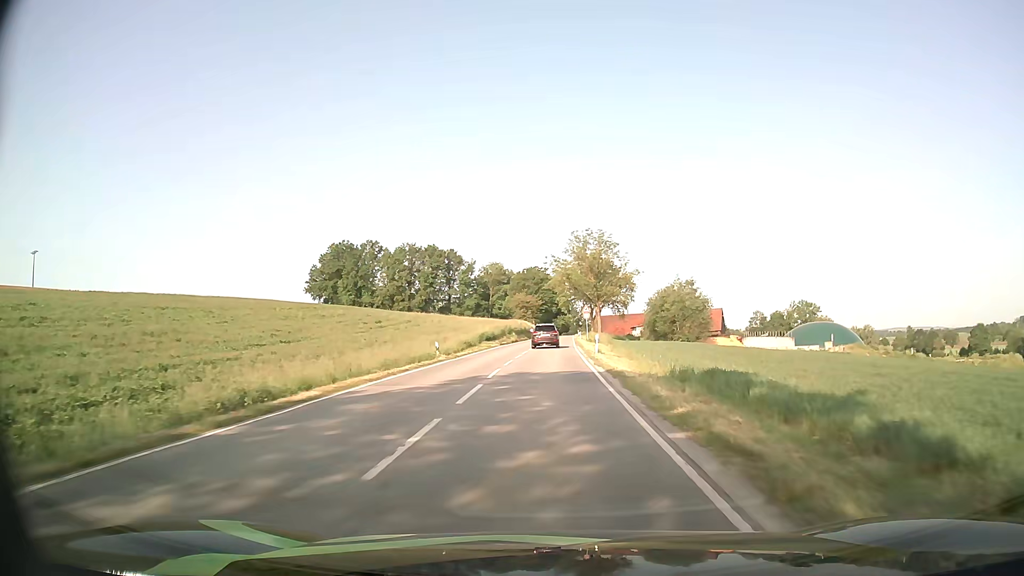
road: secondary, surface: asphalt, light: Day
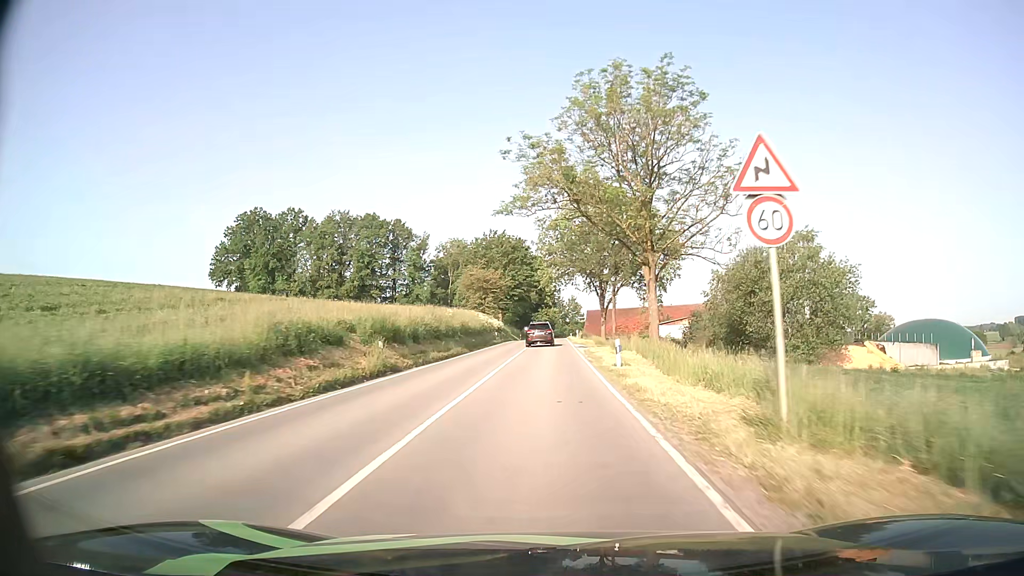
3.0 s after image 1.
(+0.6, +56.3) m; +2°
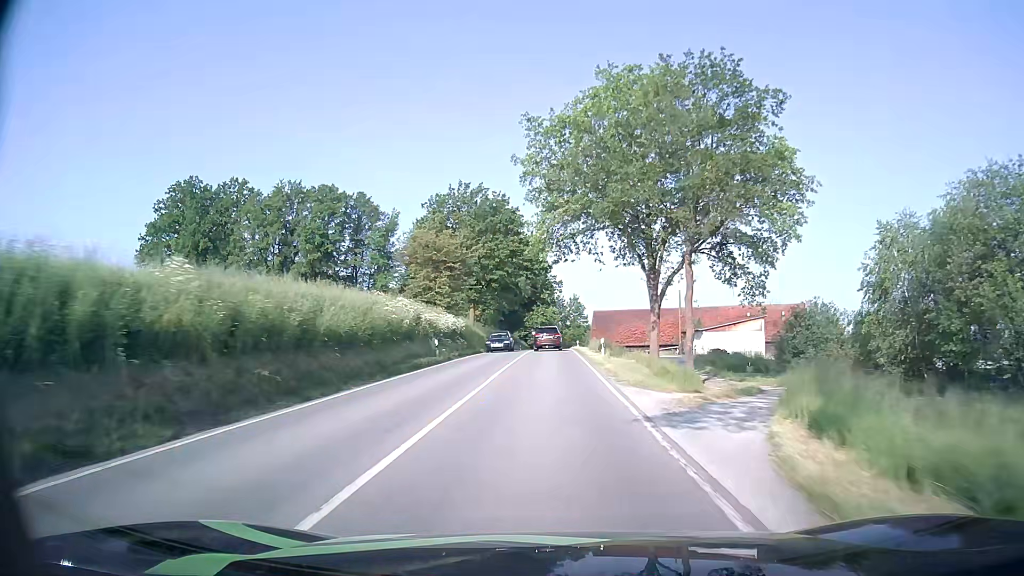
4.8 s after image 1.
(0.0, +32.9) m; 0°
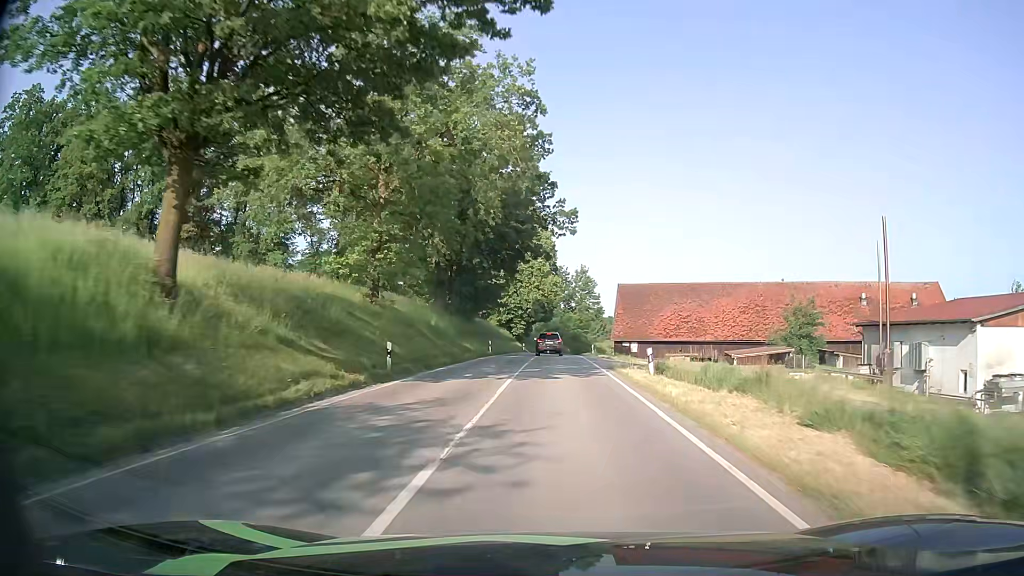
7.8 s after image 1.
(-0.2, +51.0) m; 0°
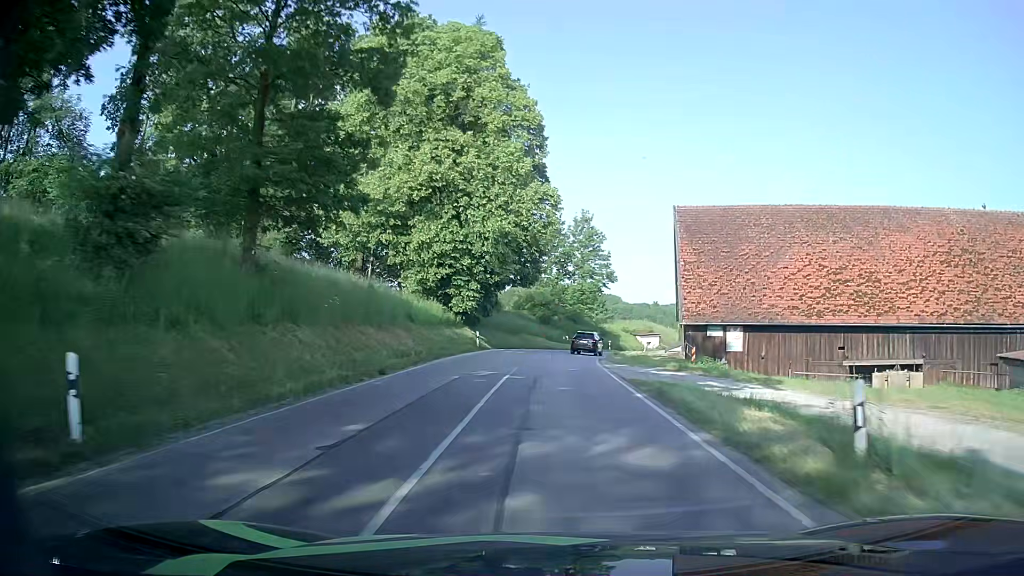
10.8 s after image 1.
(+0.4, +46.3) m; +1°
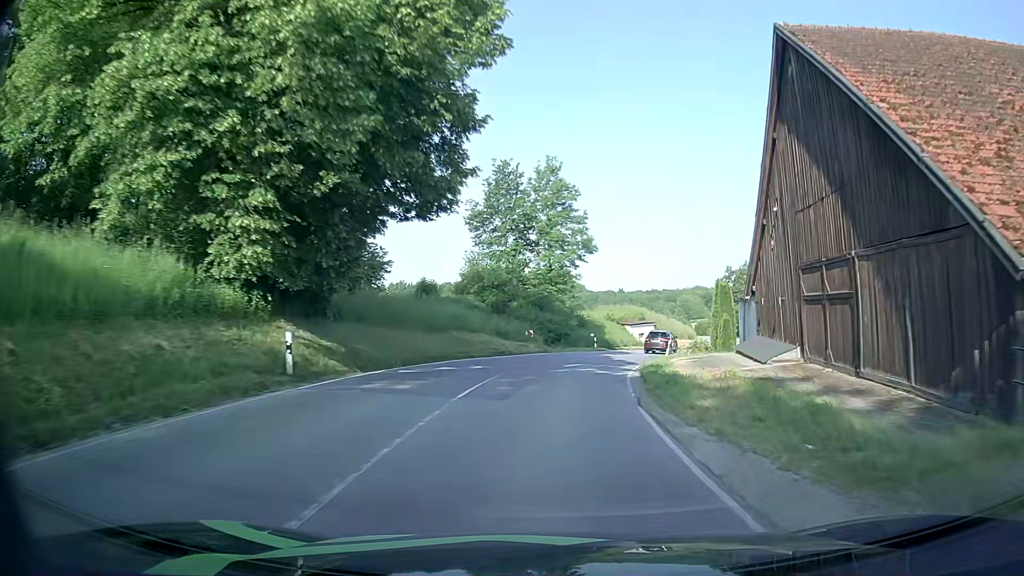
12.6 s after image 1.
(+0.5, +26.2) m; +3°
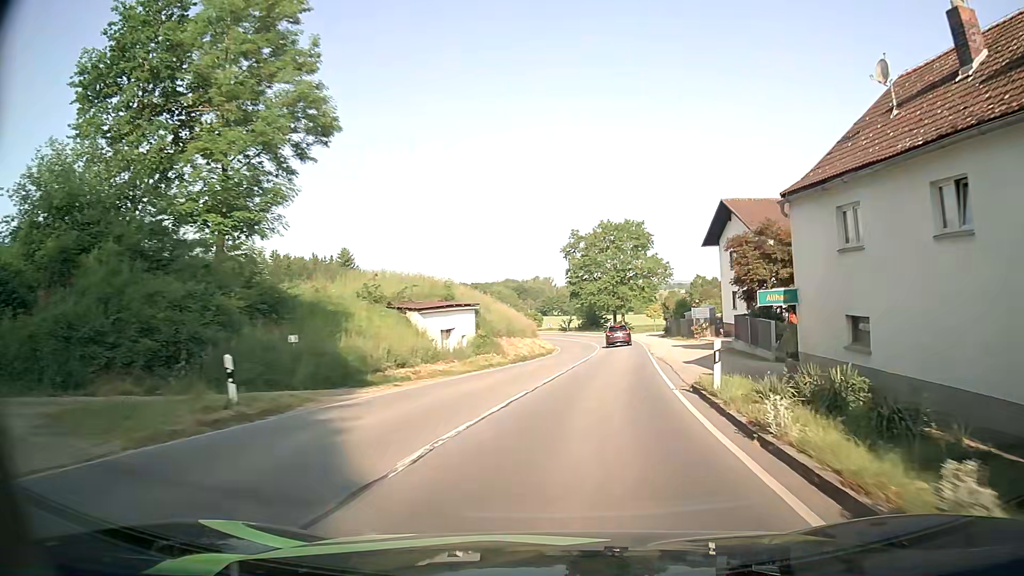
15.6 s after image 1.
(+5.5, +42.0) m; +16°
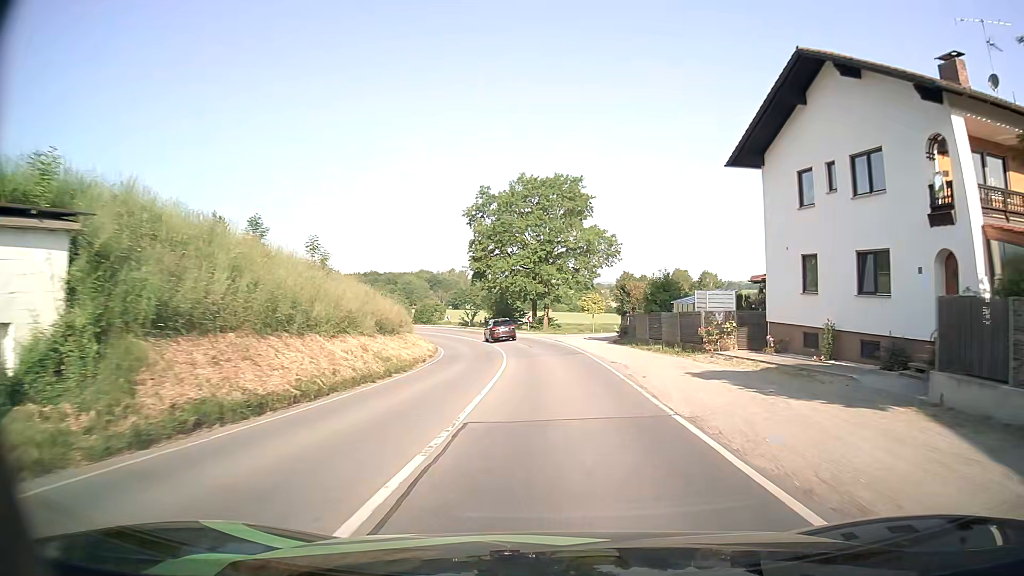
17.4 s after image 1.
(+2.2, +26.5) m; +7°
(0, +10) (0, +20) (-1, +30) (-1, +40) (-3, +50) (-5, +60) (-9, +69) (-13, +78) (-18, +87) (-24, +95) m
